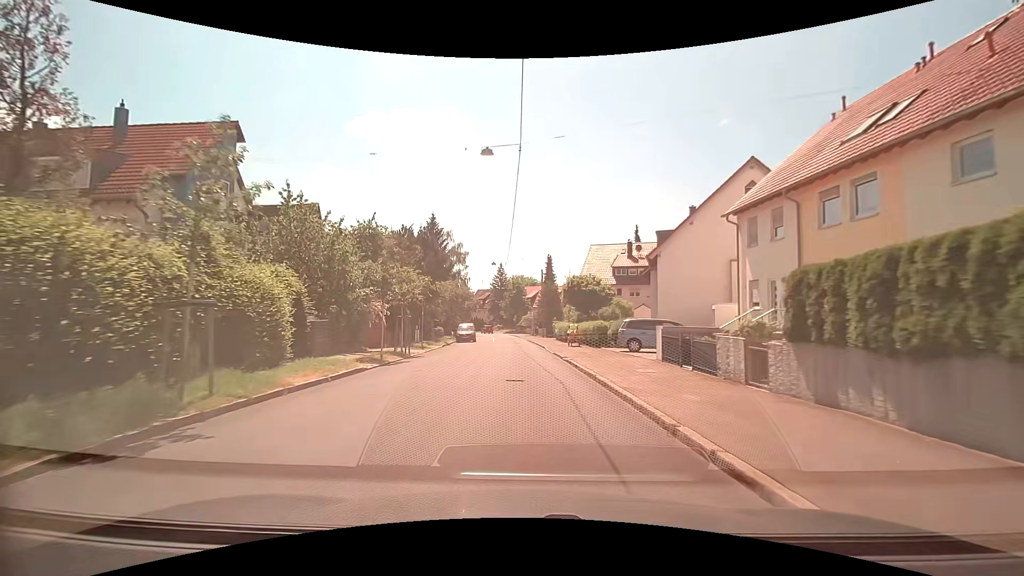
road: residential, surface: asphalt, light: Day
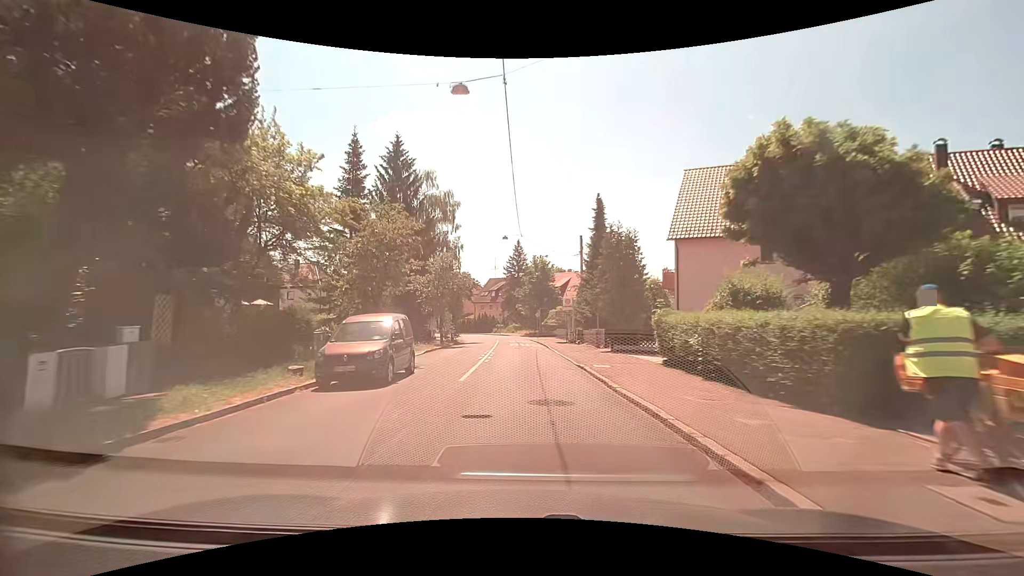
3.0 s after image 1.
(-0.6, +34.1) m; -2°
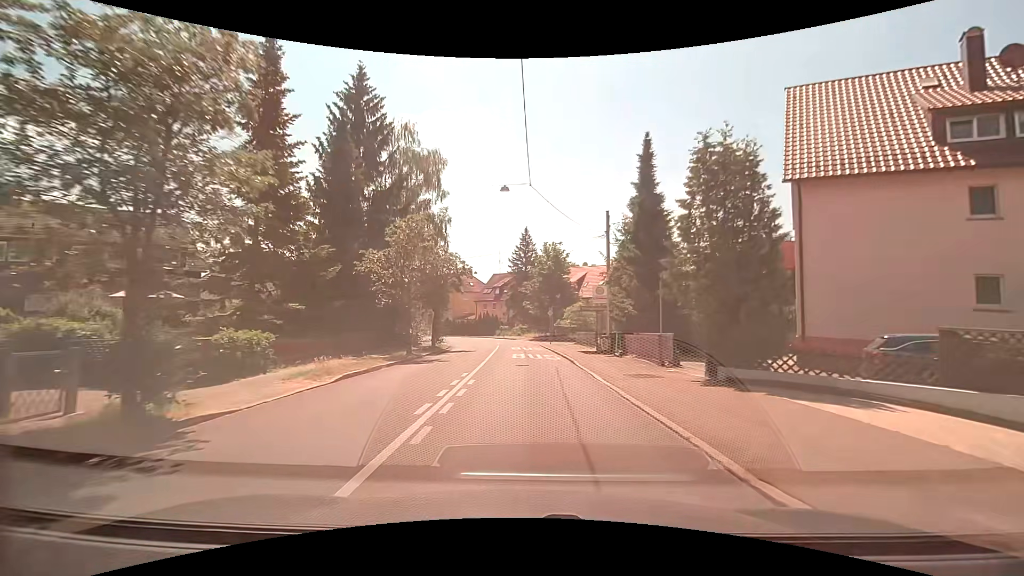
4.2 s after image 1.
(-0.1, +13.3) m; -1°
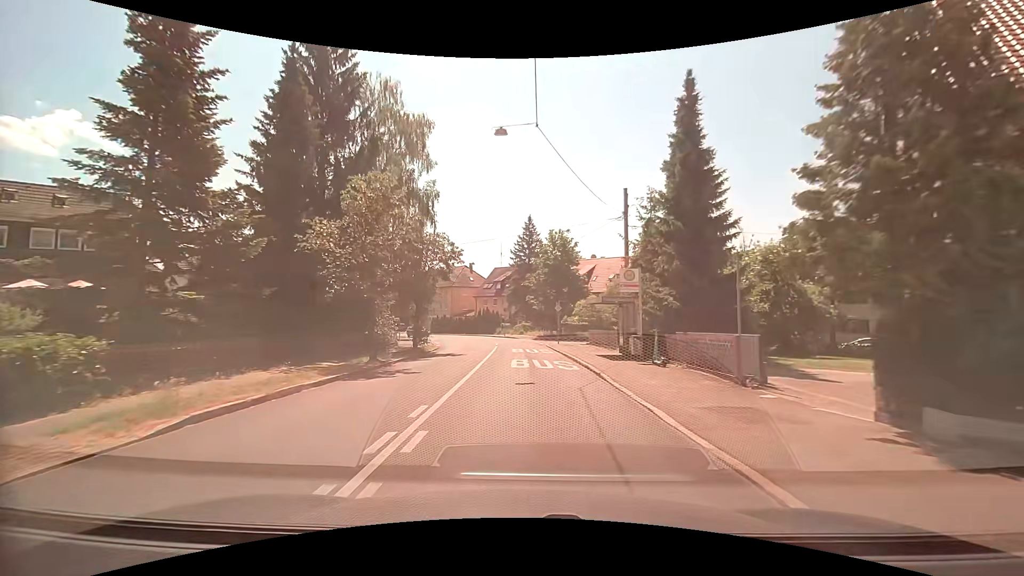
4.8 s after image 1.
(0.0, +6.6) m; 0°
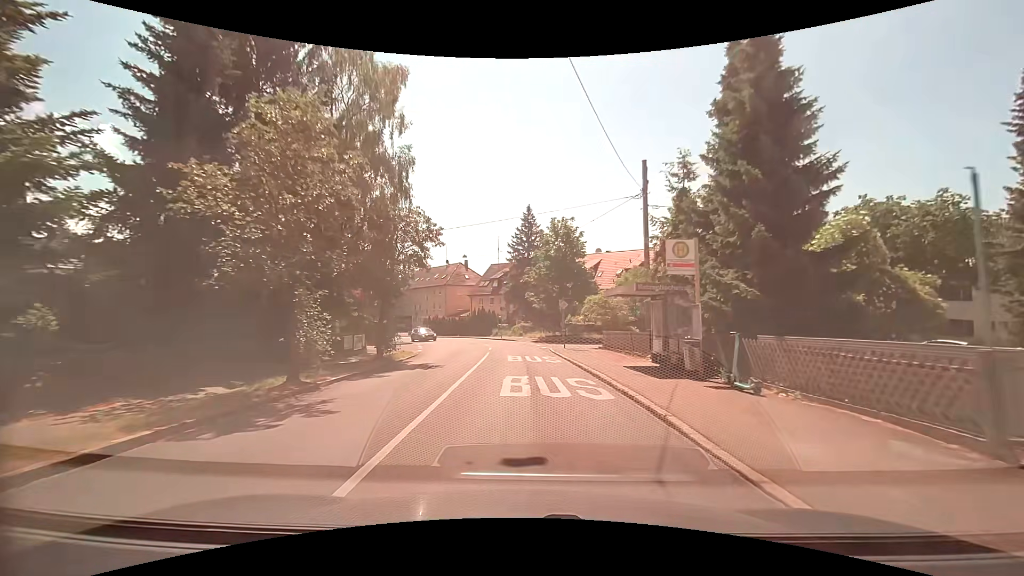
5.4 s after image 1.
(0.0, +6.6) m; 0°
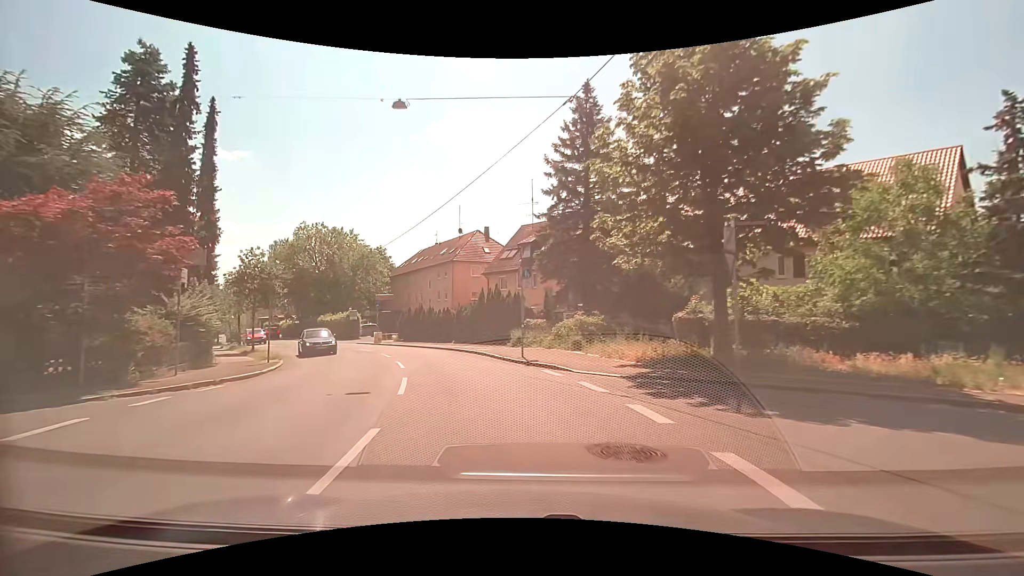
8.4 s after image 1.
(-0.5, +33.2) m; -6°
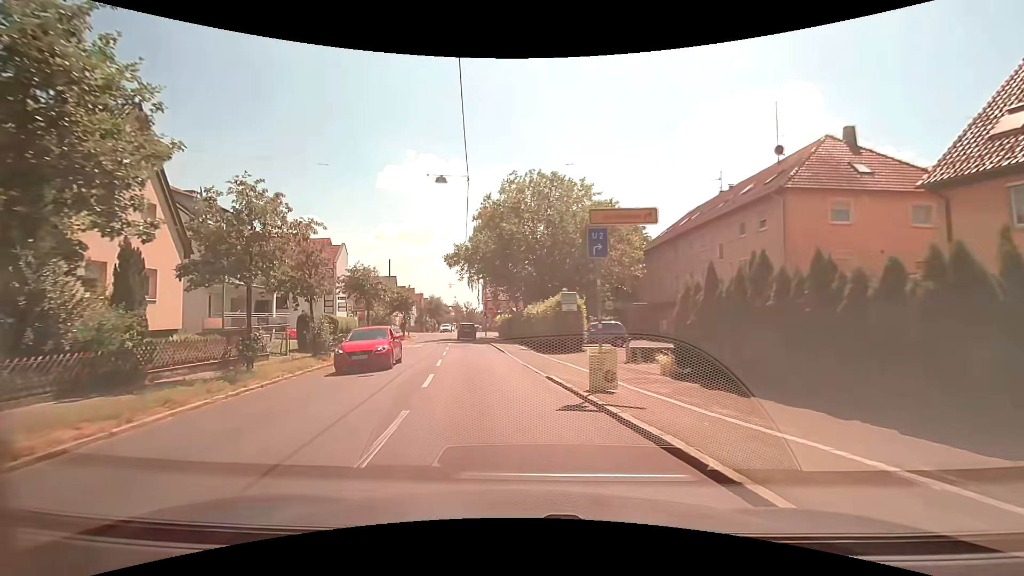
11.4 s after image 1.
(-6.7, +28.9) m; -28°
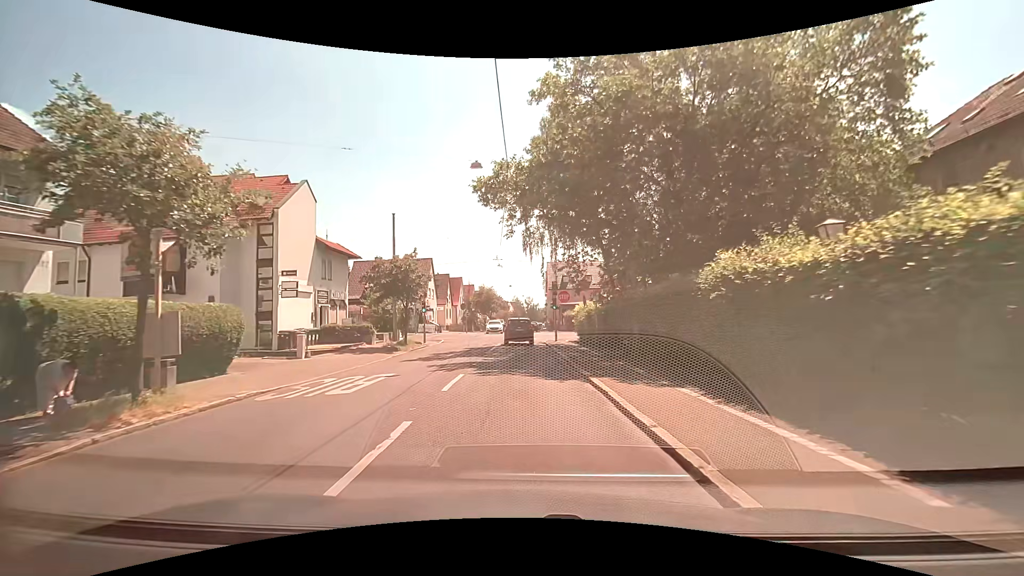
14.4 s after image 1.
(-2.5, +25.6) m; -8°
